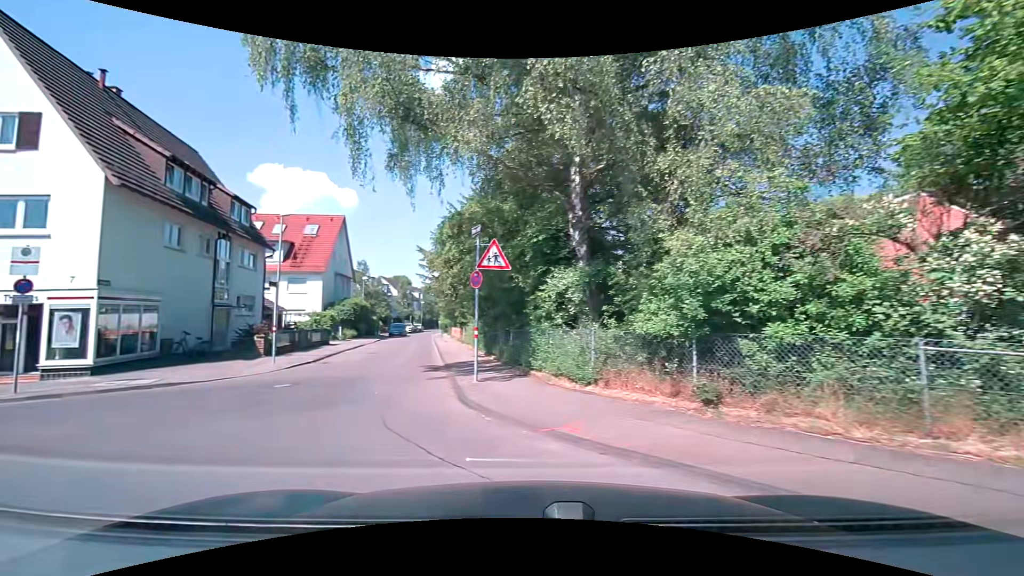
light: Day
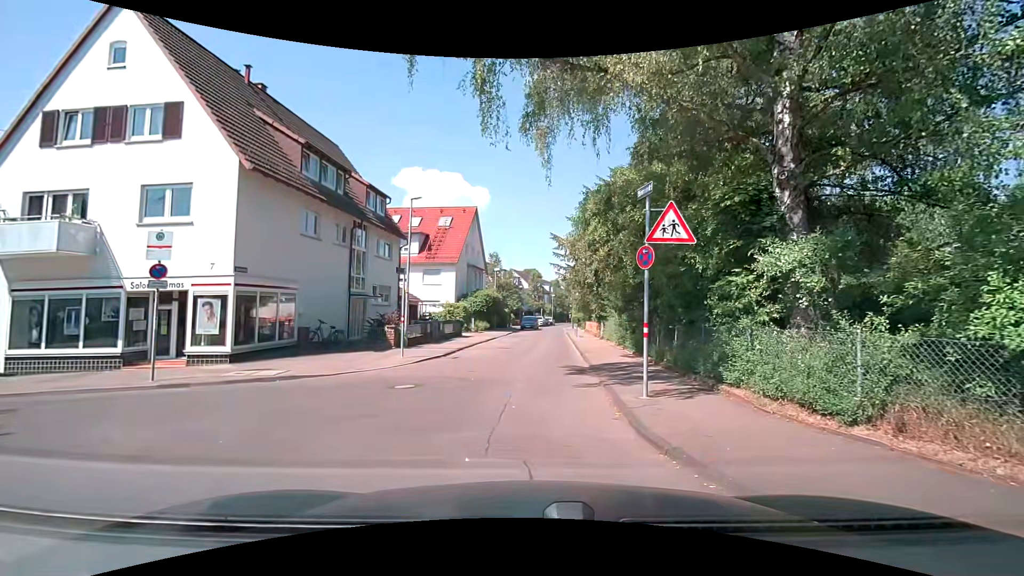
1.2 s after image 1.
(-0.6, +3.0) m; -13°
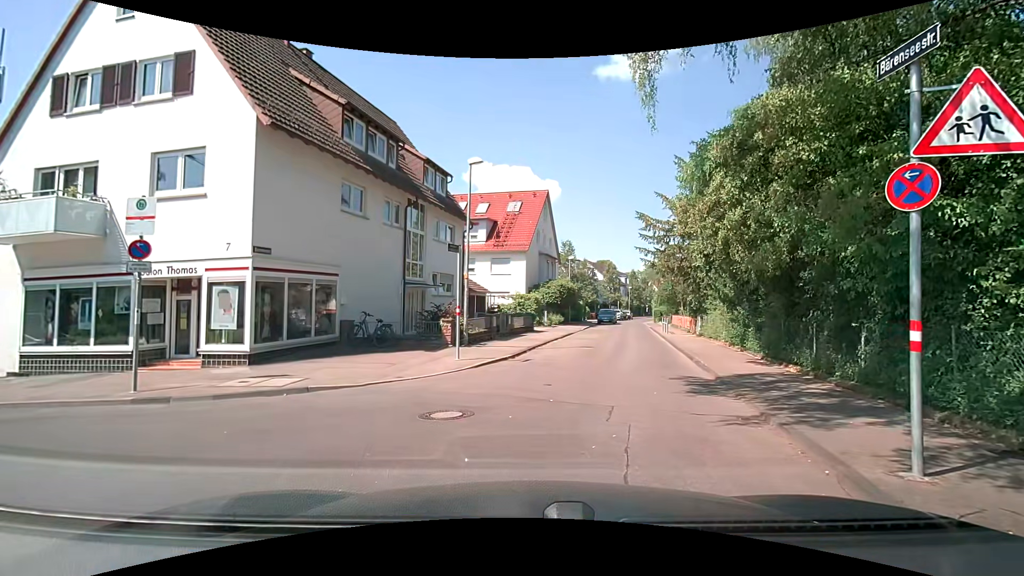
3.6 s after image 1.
(-0.4, +3.9) m; -8°
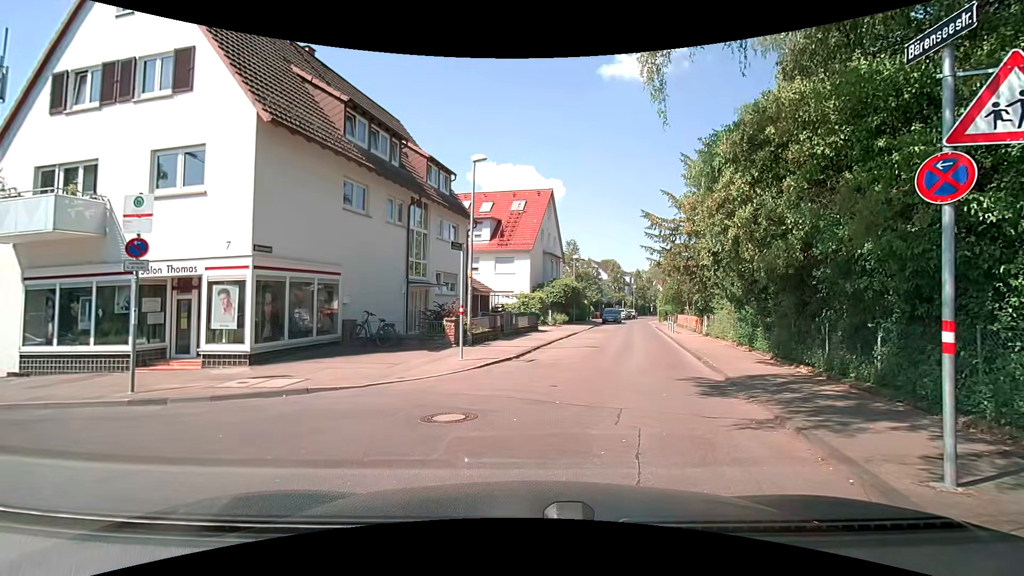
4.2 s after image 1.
(0.0, +0.2) m; 0°
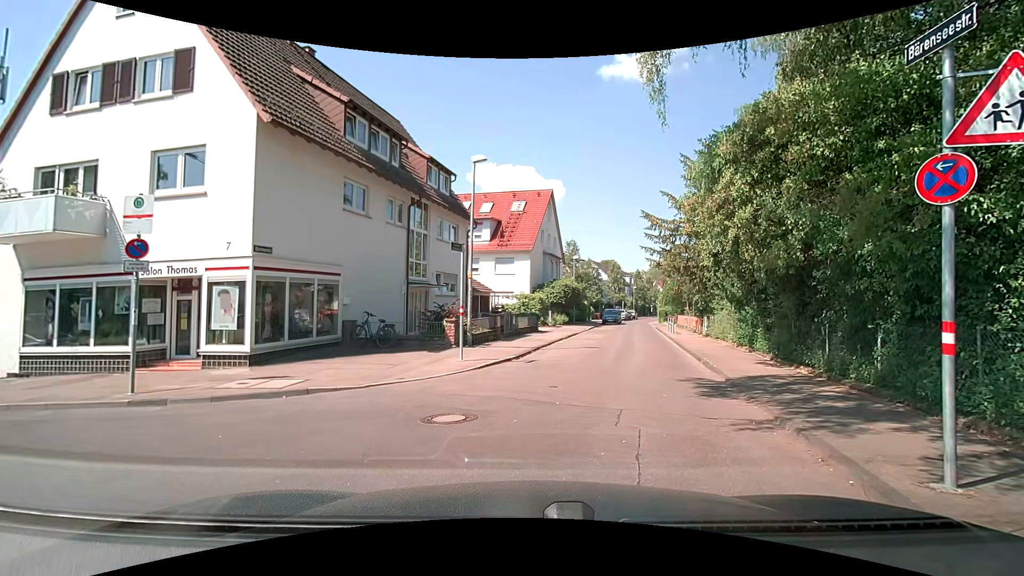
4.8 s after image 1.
(0.0, +0.1) m; 0°
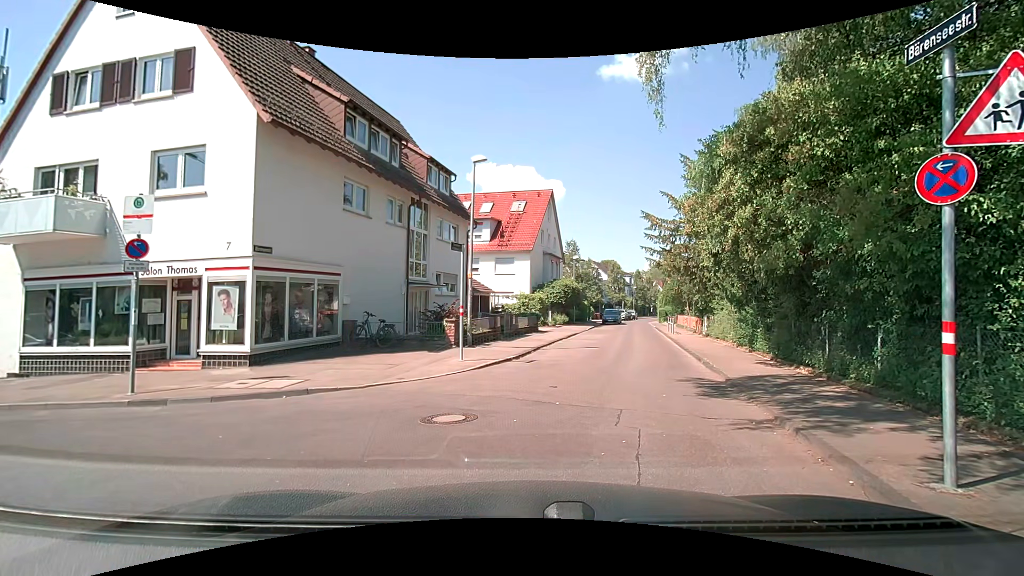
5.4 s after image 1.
(0.0, 0.0) m; 0°
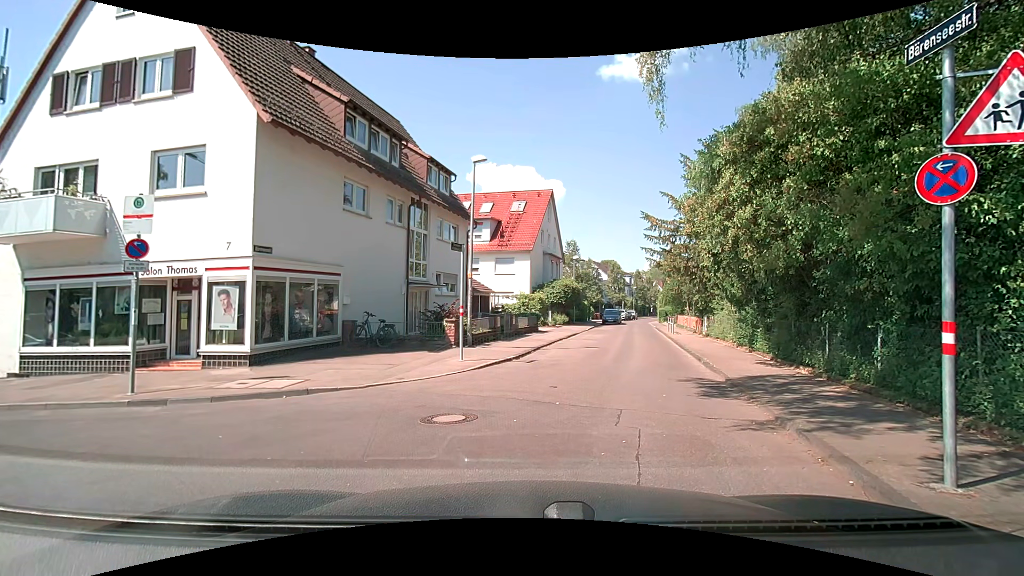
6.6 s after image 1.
(0.0, 0.0) m; 0°
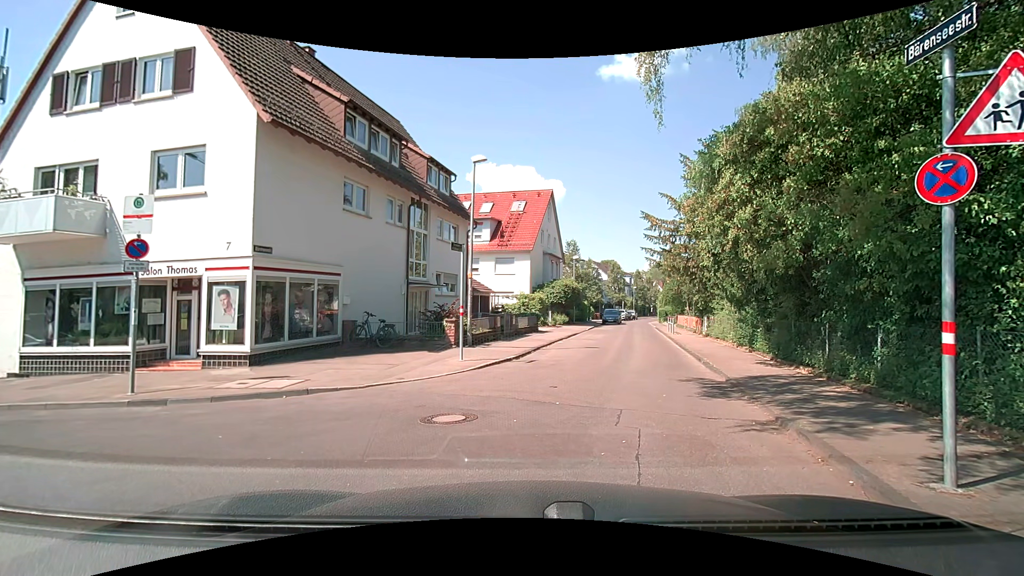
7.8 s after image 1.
(0.0, 0.0) m; 0°
